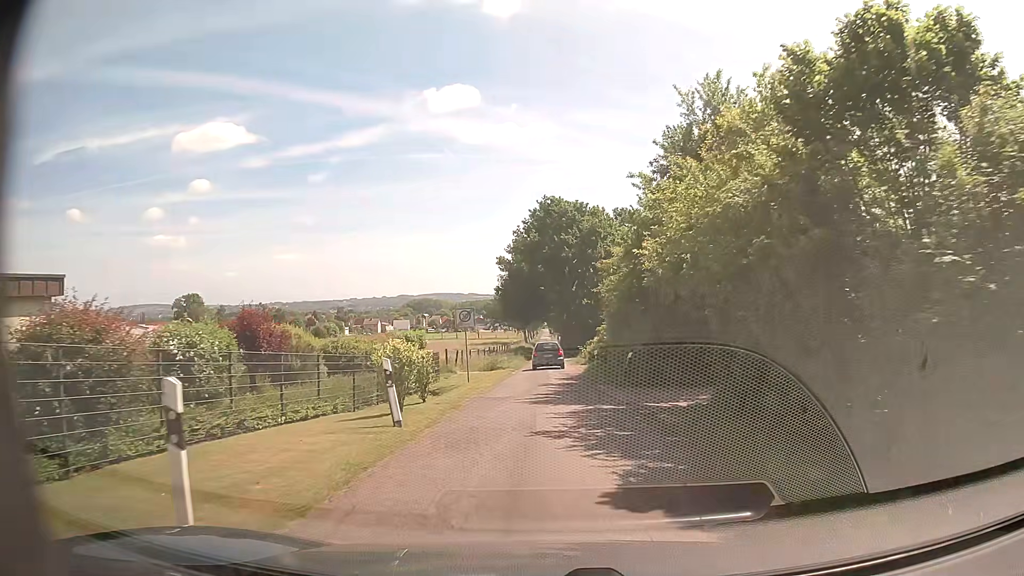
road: residential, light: Day
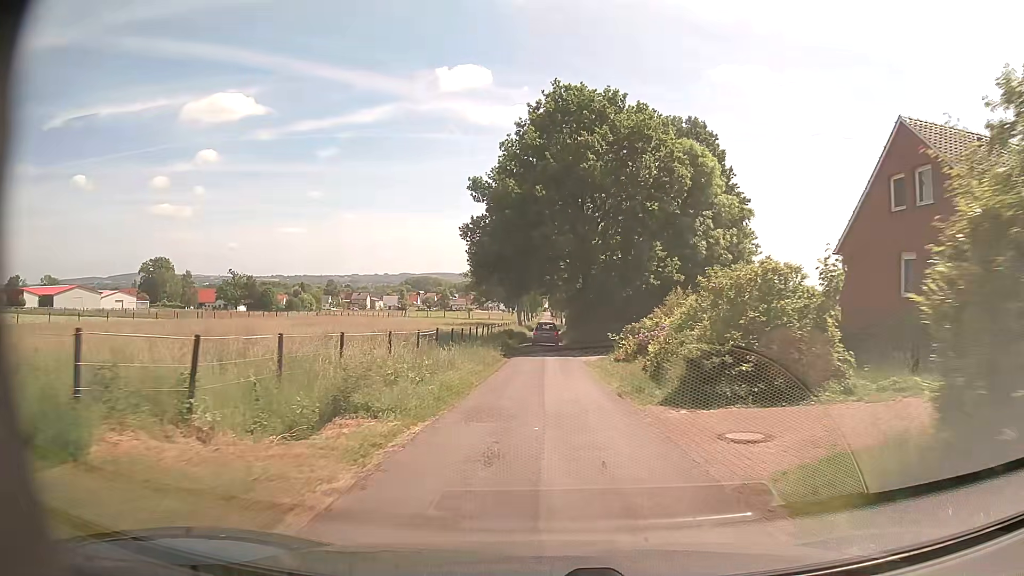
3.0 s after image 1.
(-0.3, +31.1) m; -1°
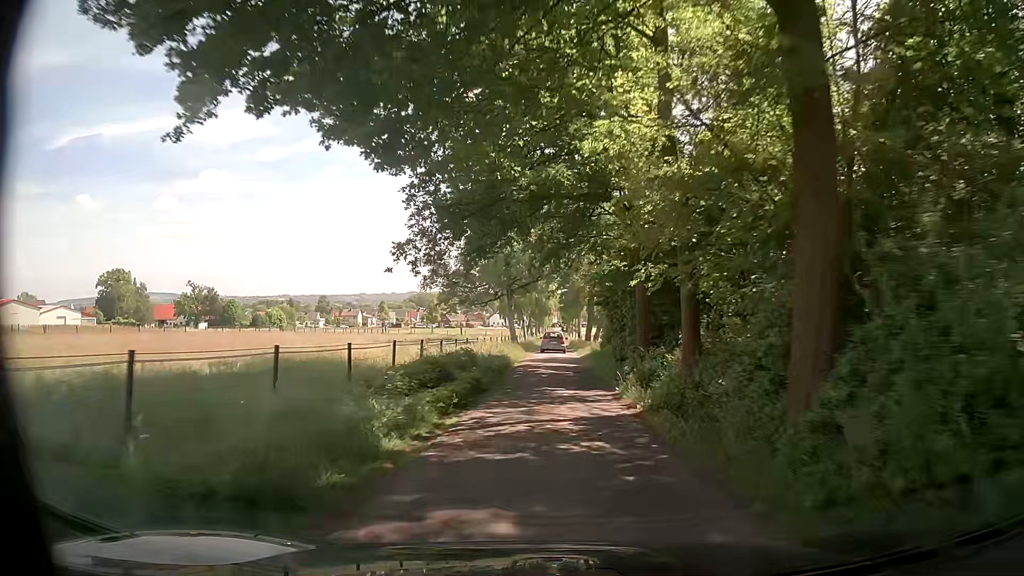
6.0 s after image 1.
(0.0, +37.1) m; -1°
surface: asphalt
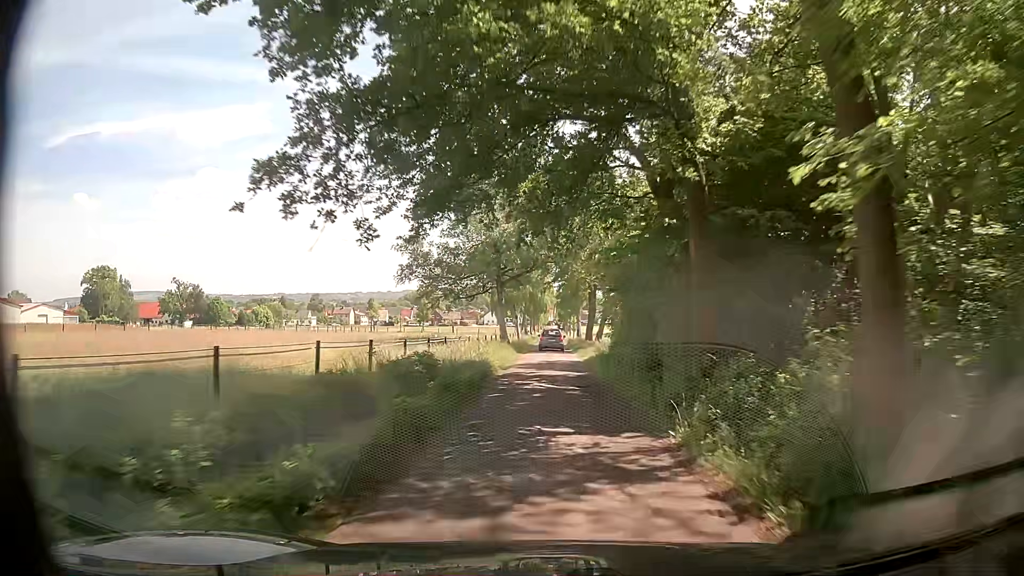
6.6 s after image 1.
(0.0, +7.5) m; 0°
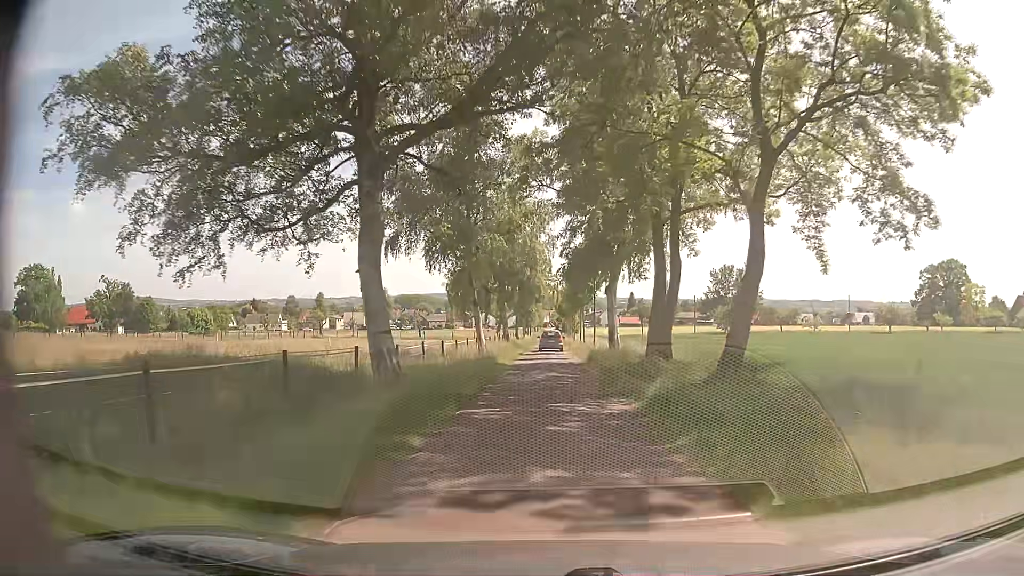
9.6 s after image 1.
(+0.4, +37.5) m; 0°
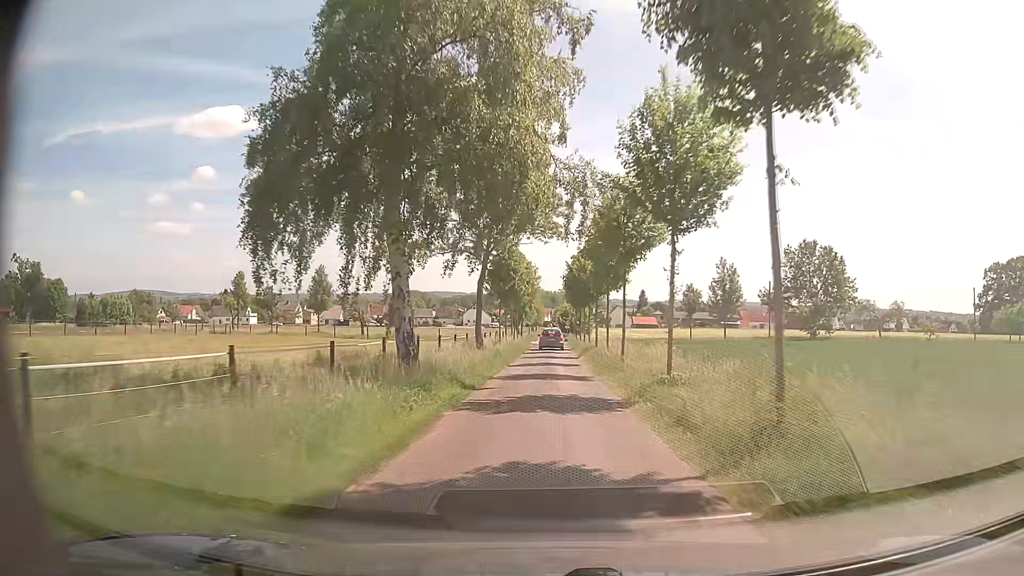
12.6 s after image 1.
(+0.1, +39.2) m; 0°
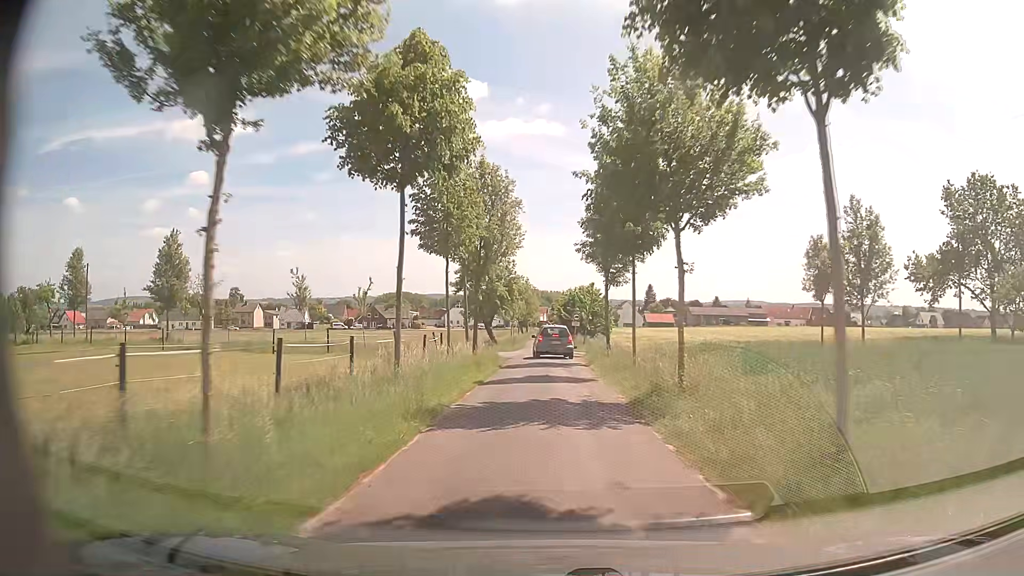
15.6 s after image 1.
(+0.1, +39.2) m; 0°
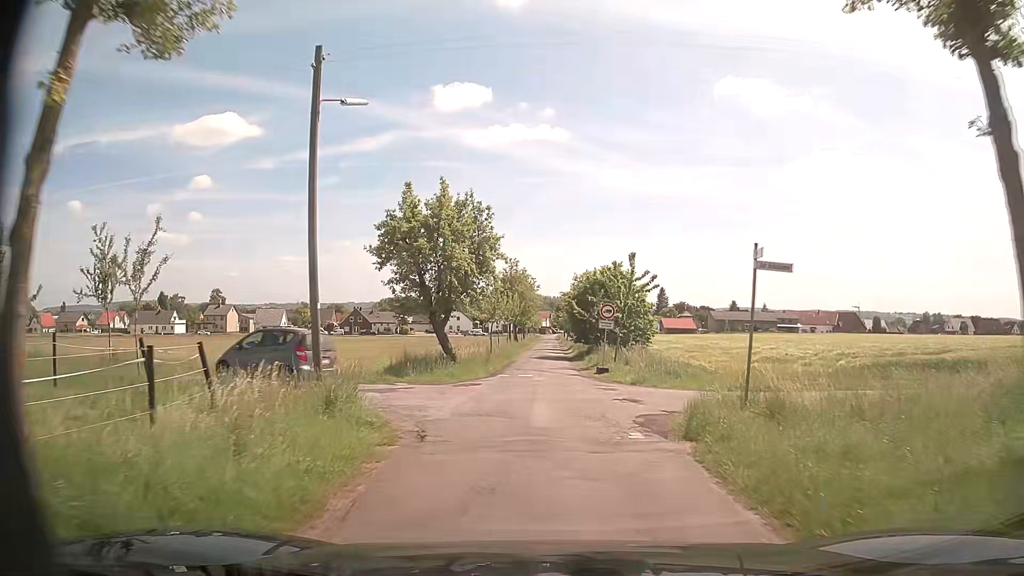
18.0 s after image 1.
(0.0, +24.6) m; 0°
(0, +10) (0, +20) (0, +30) (0, +40) (0, +50) (0, +60) (0, +70) (-1, +80) (-1, +90) (-1, +100) m
